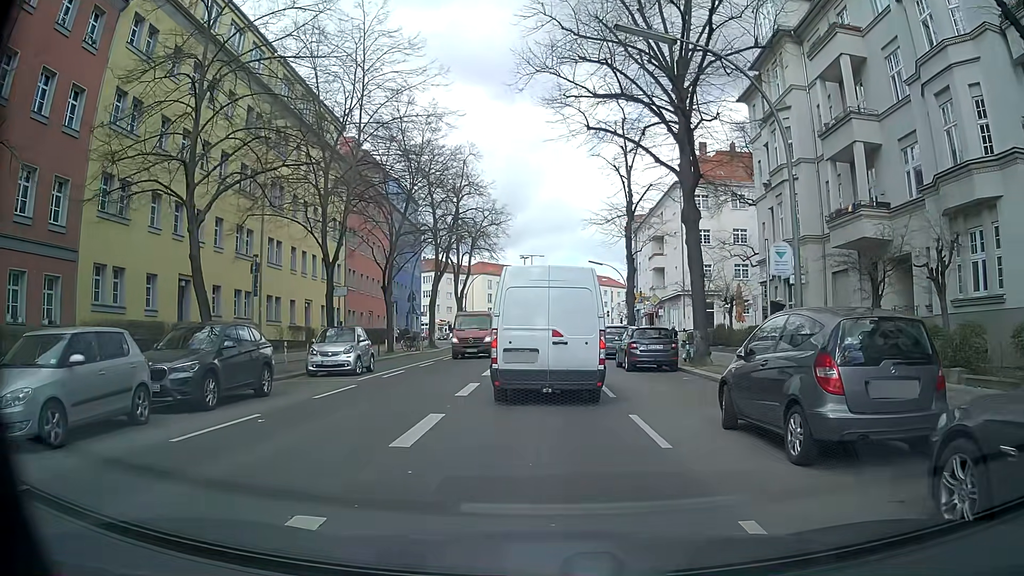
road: secondary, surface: asphalt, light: Day
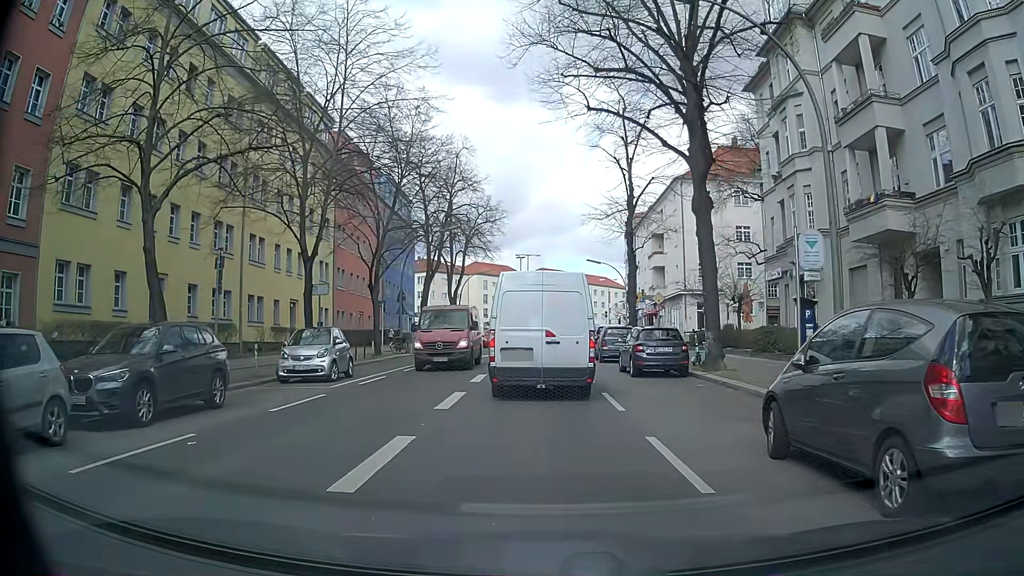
(0.0, +2.2) m; 0°
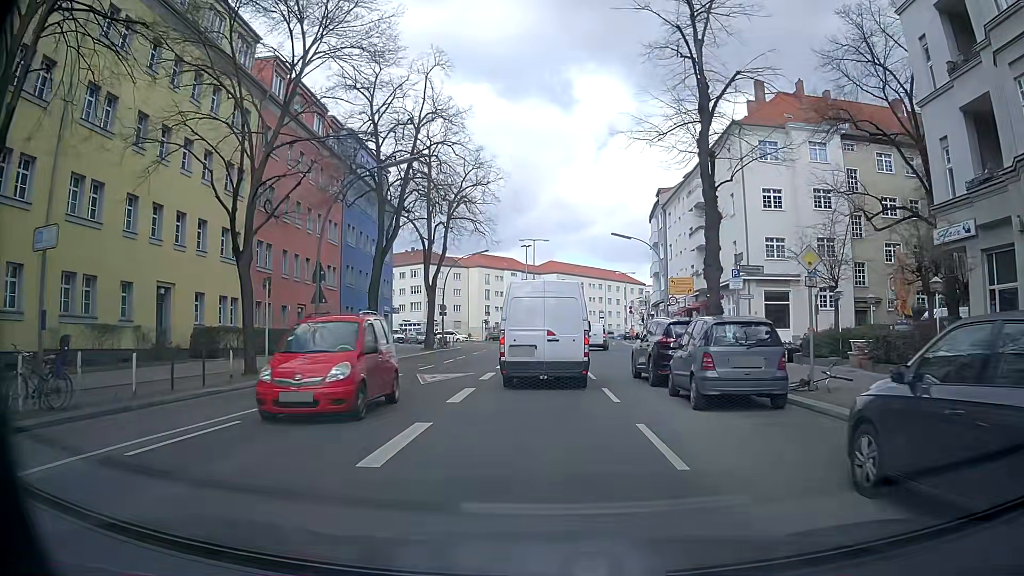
(-0.1, +17.3) m; -1°
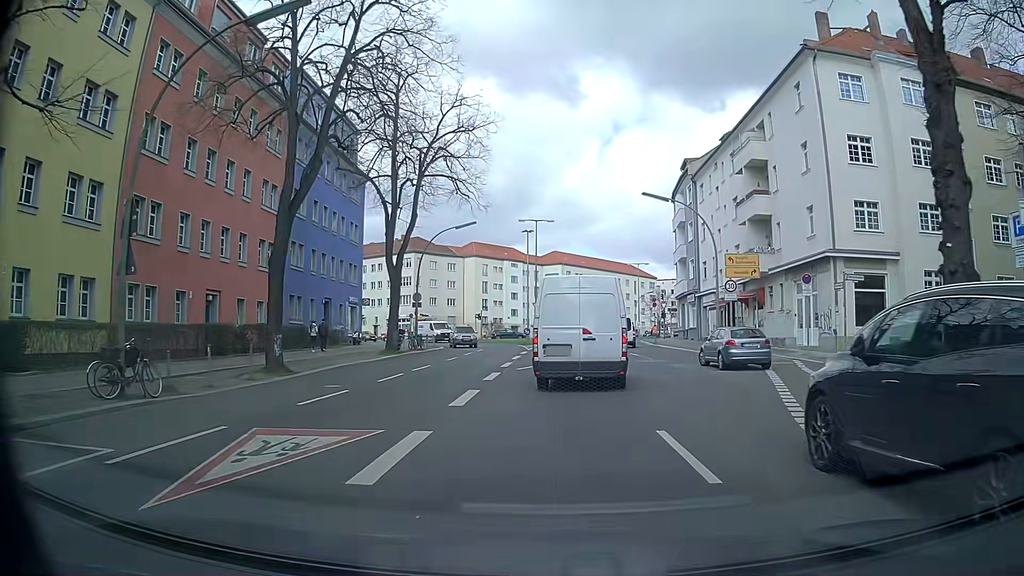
(0.0, +13.0) m; 0°
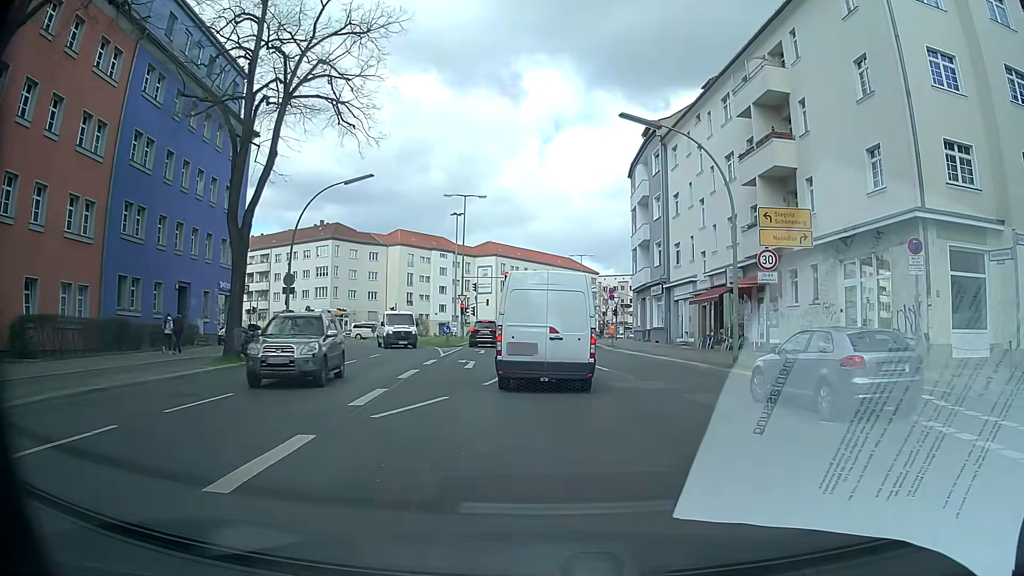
(+0.3, +12.6) m; +3°
(+1, +10) (+1, +20) (+1, +30) (+1, +40) (+1, +50) (+1, +60) (+2, +70) (+4, +80) (+8, +89) (+12, +98) m
